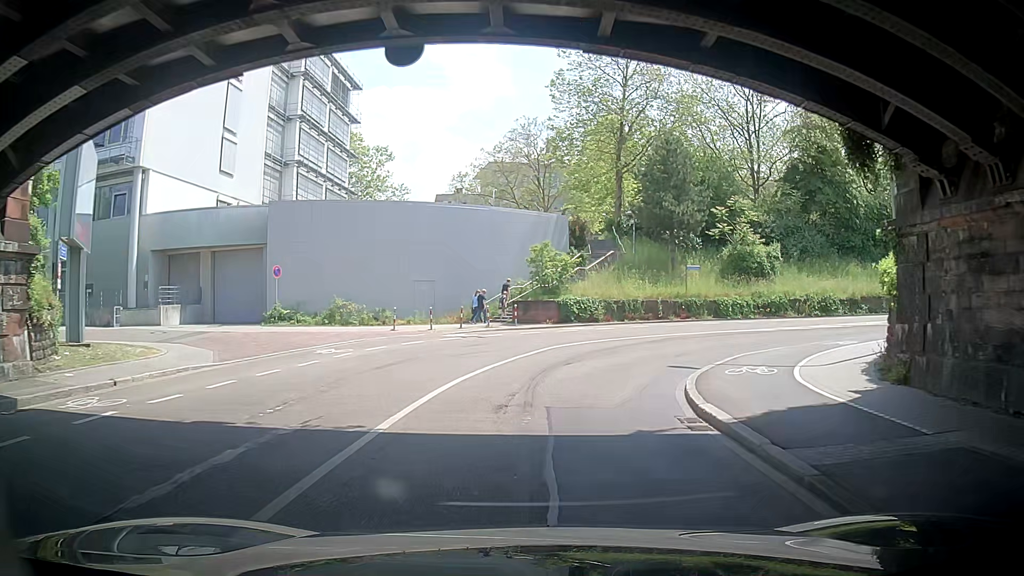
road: secondary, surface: asphalt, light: Day
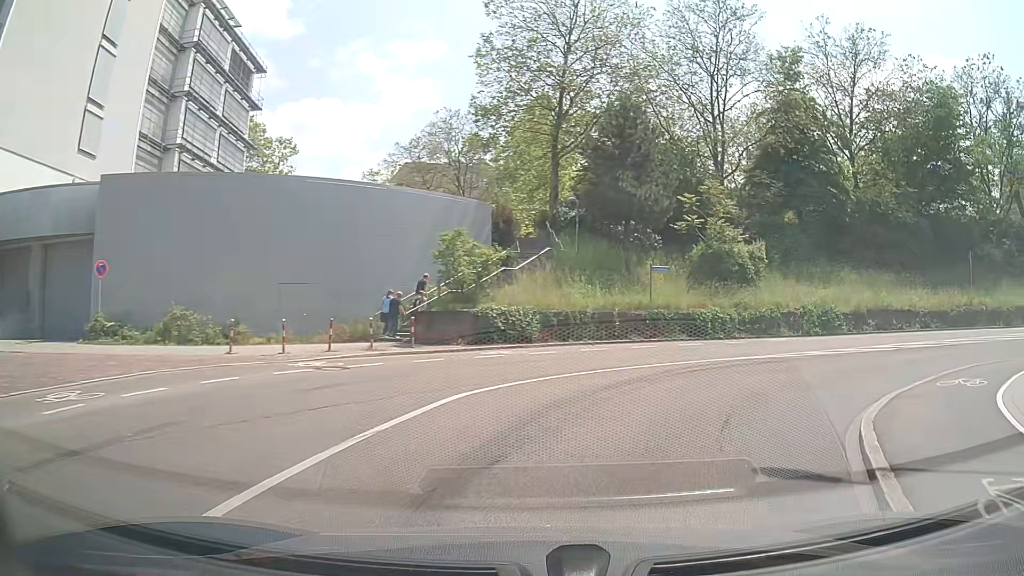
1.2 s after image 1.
(+1.5, +9.3) m; +14°
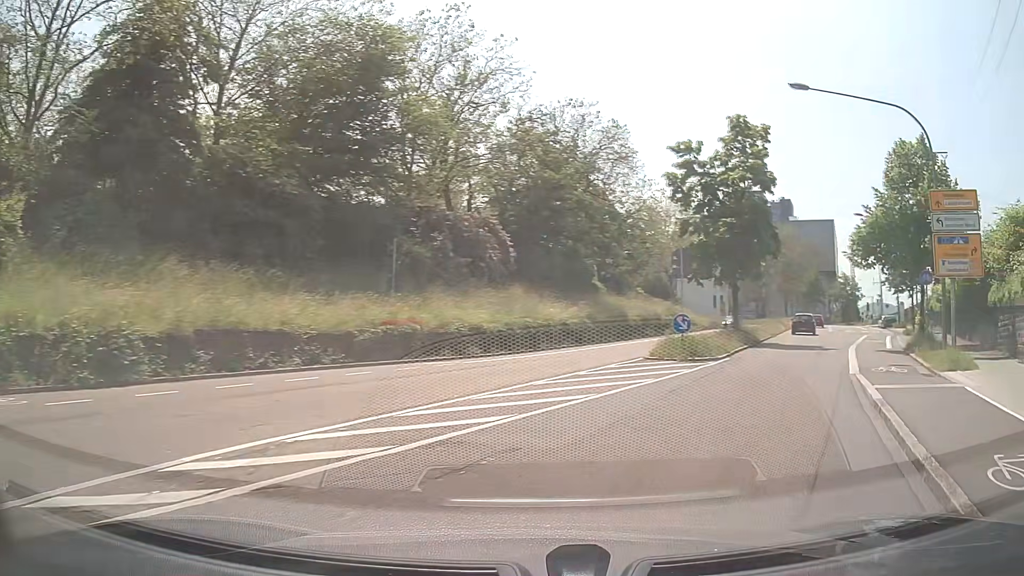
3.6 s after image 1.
(+8.3, +13.6) m; +61°
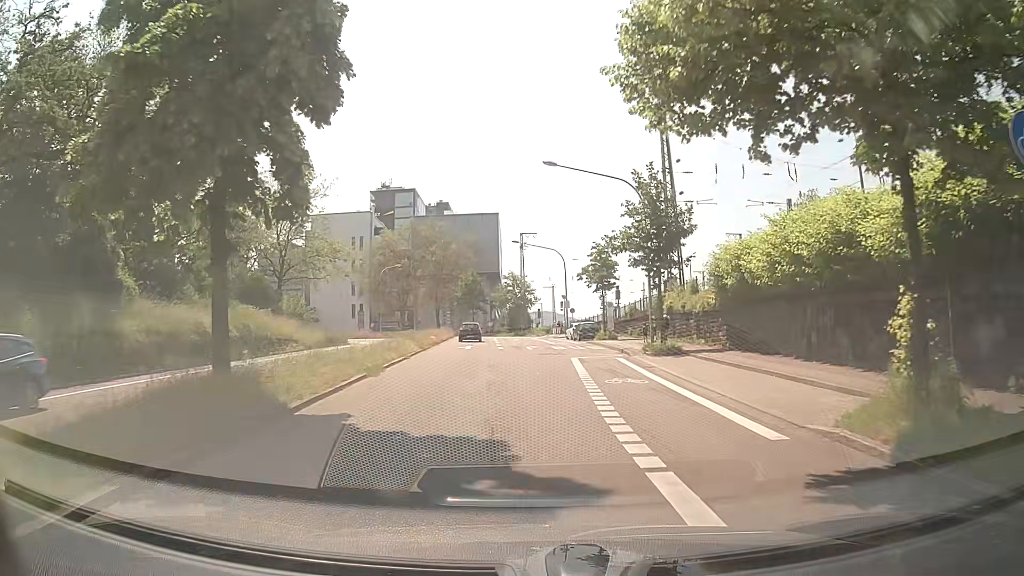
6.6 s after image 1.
(+9.2, +21.1) m; +31°
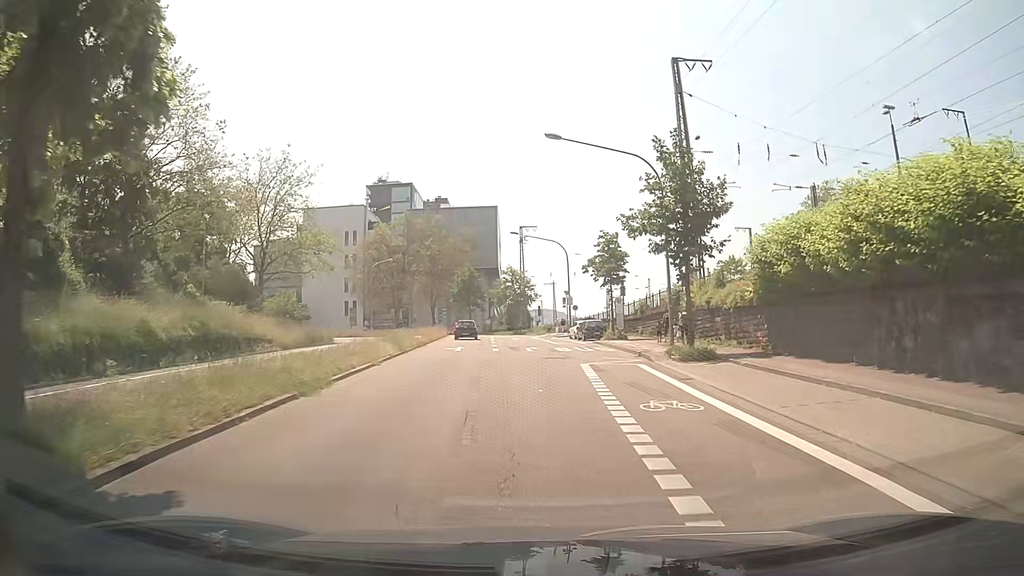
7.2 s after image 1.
(0.0, +5.2) m; 0°
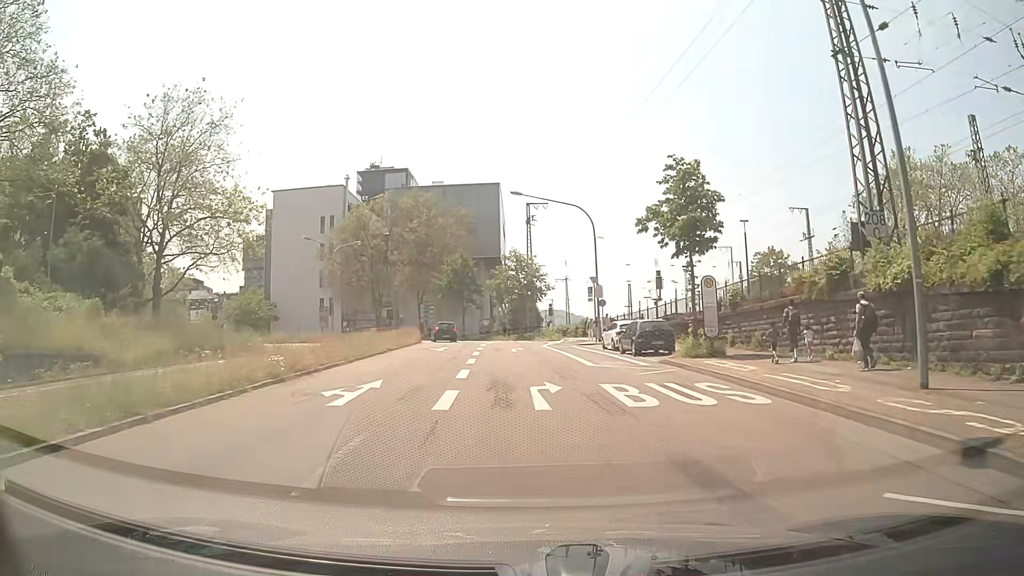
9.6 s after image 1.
(-0.1, +20.5) m; -1°
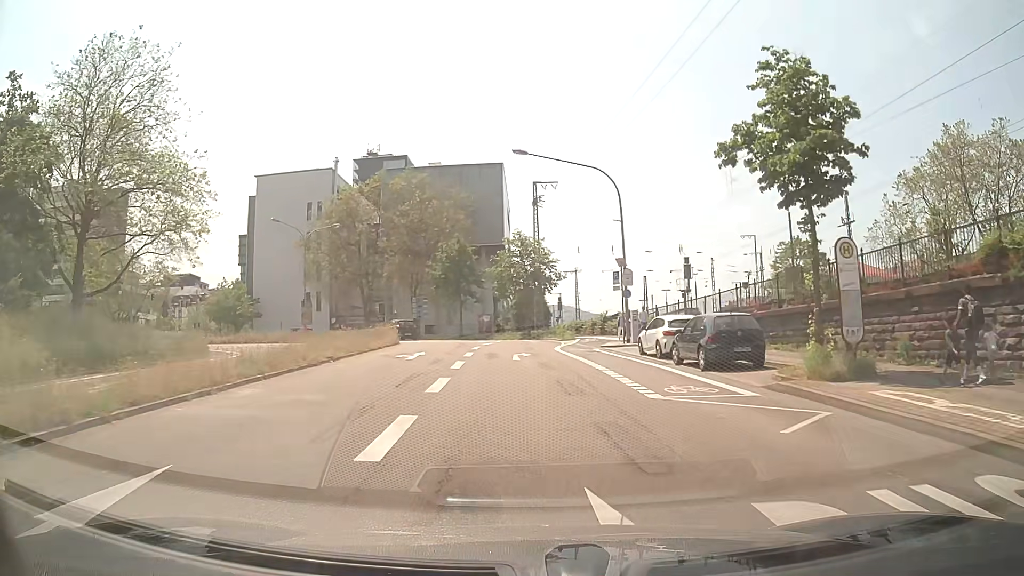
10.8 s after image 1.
(-0.1, +10.0) m; 0°
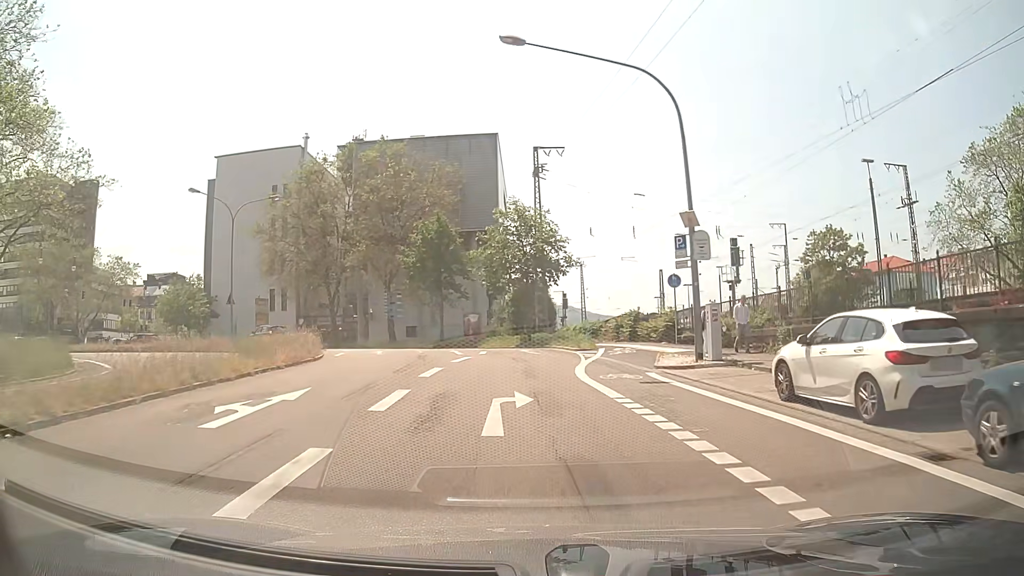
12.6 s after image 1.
(-0.1, +14.4) m; 0°
